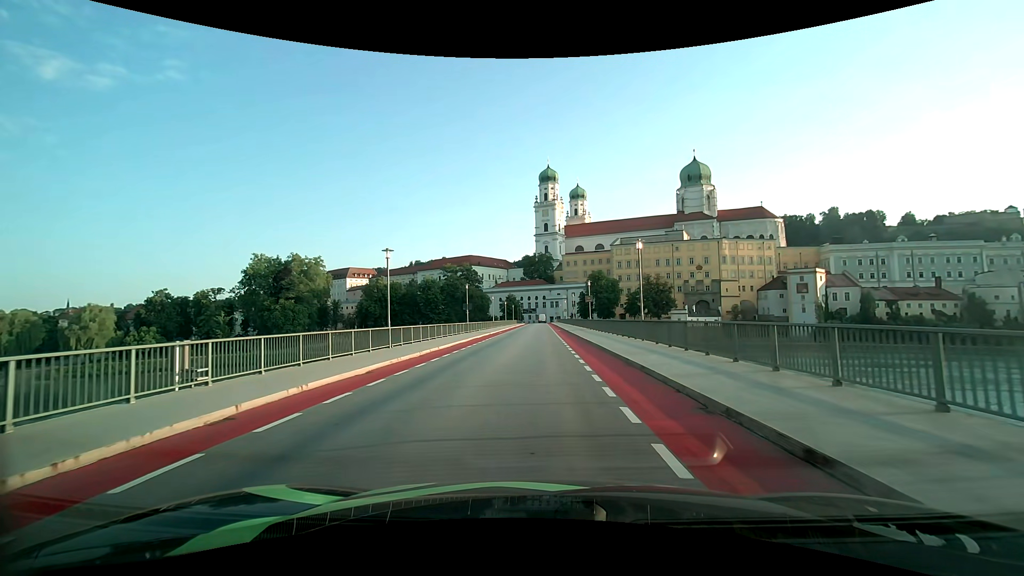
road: primary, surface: asphalt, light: Day
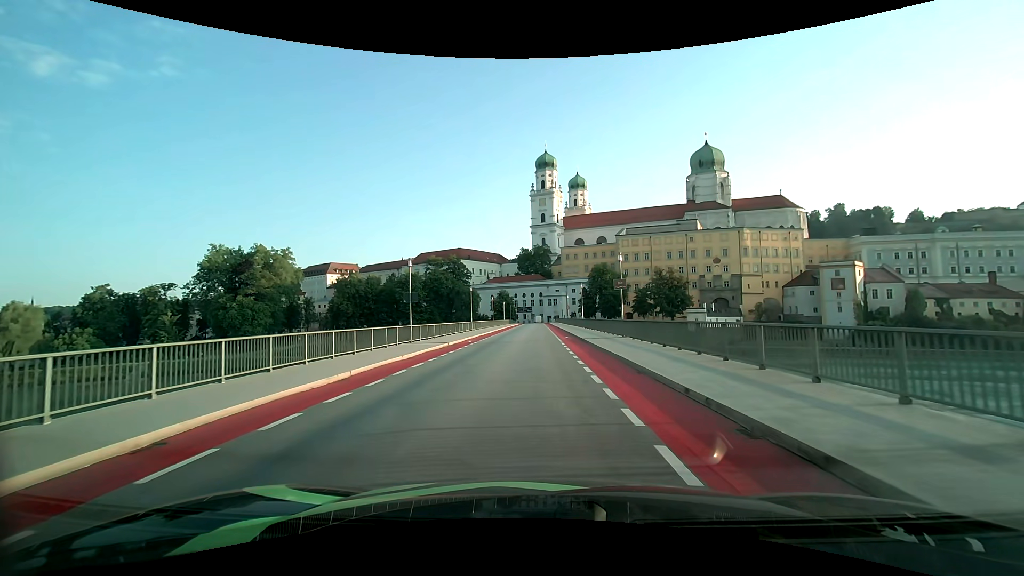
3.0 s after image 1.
(0.0, +21.2) m; 0°
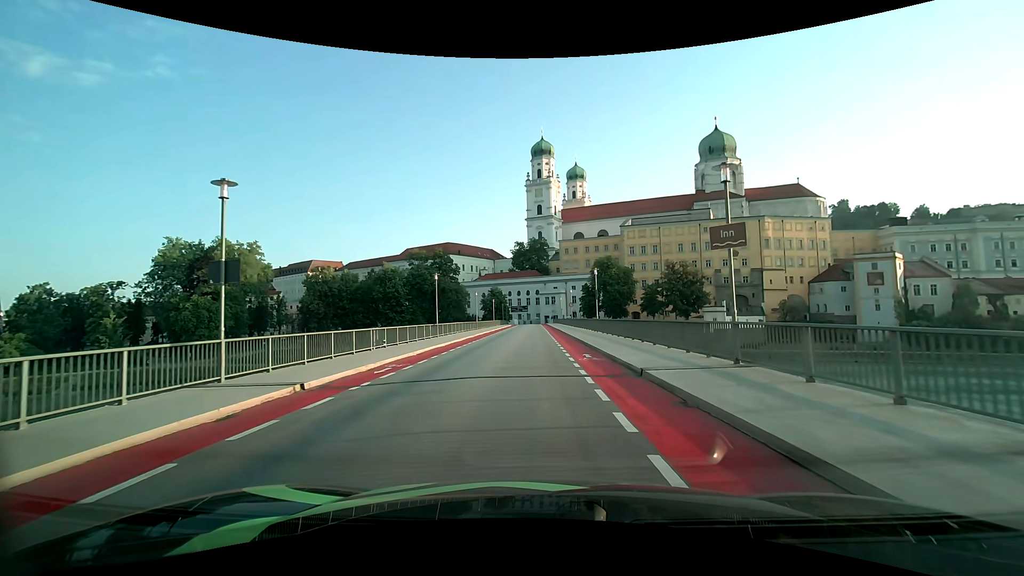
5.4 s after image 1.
(0.0, +17.1) m; 0°
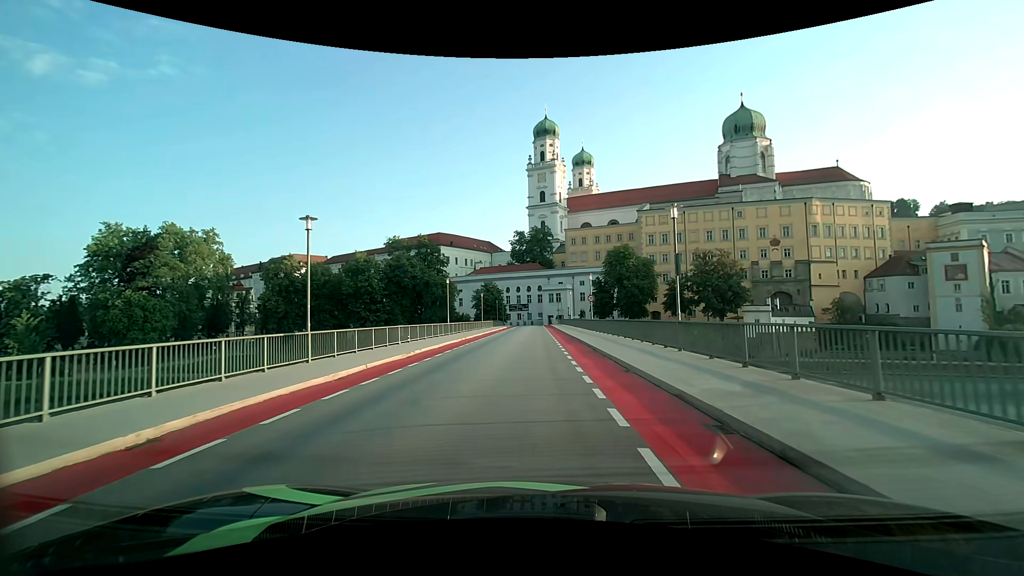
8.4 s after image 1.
(-0.1, +21.9) m; 0°
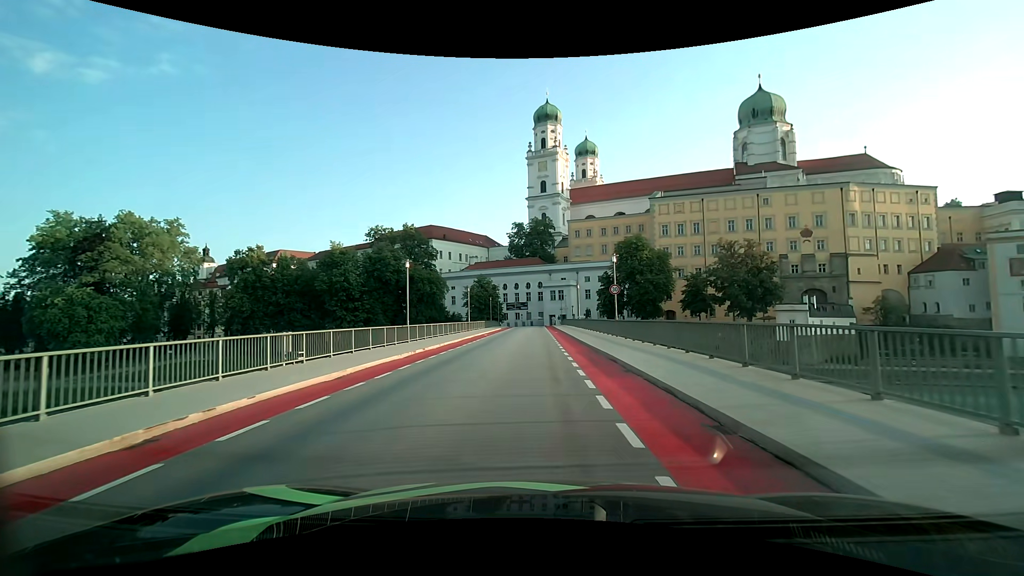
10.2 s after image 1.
(0.0, +13.3) m; 0°
(0, +10) (0, +20) (0, +30) (0, +40) (0, +50) (0, +60) (0, +70) (0, +80) (0, +90) (0, +100) m
